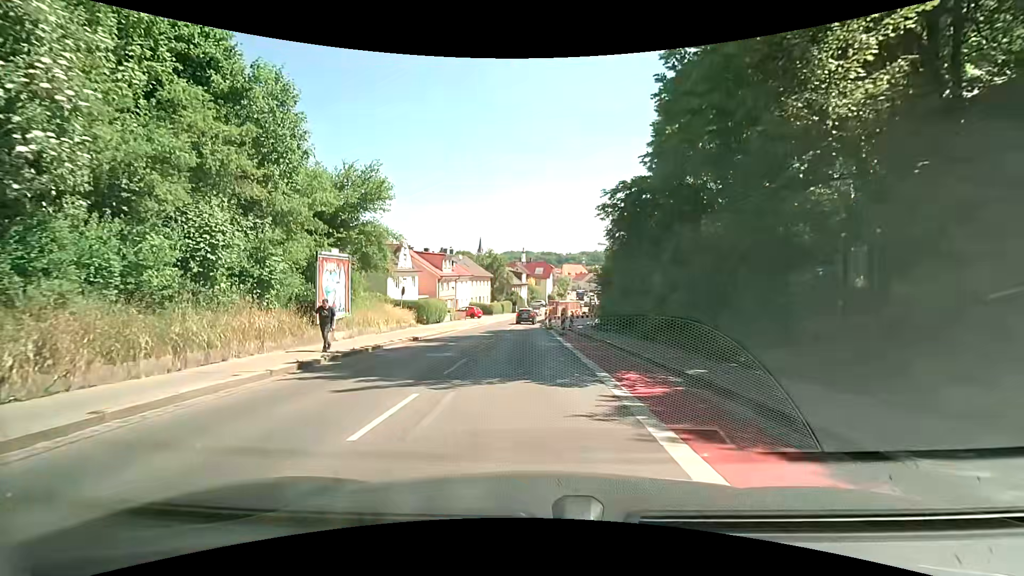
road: secondary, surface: asphalt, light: Day
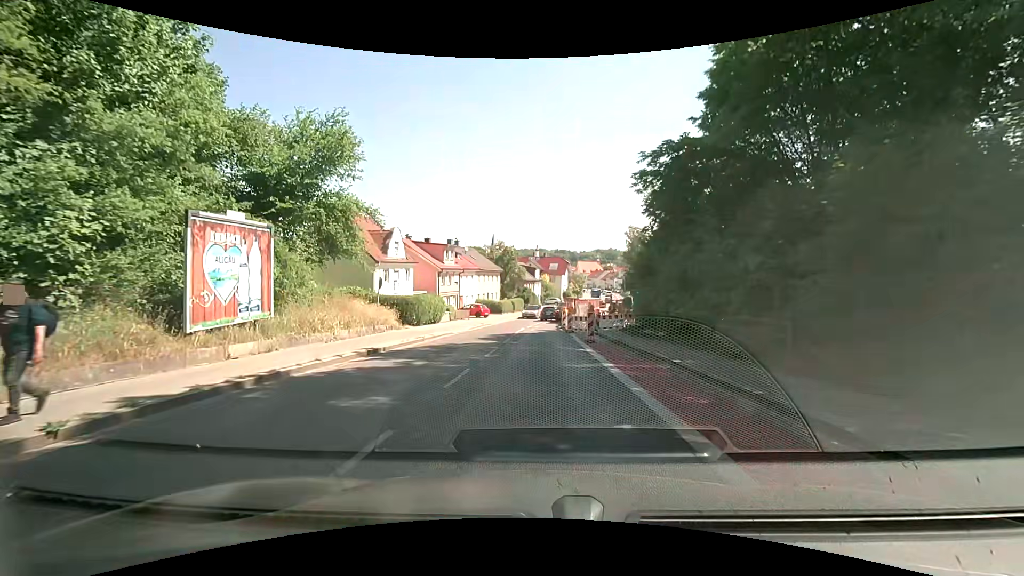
(-0.1, +8.0) m; -2°
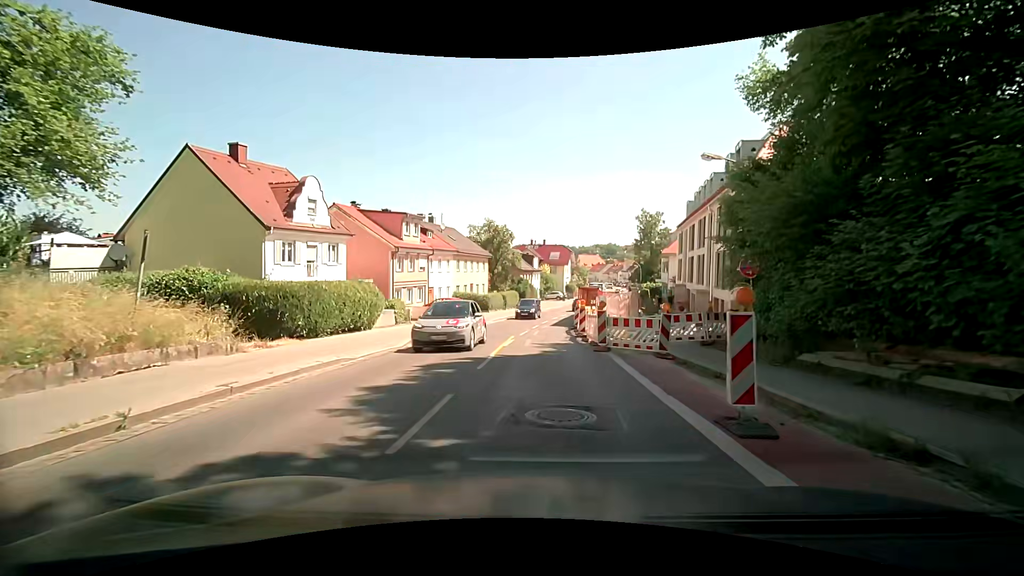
(+0.2, +15.8) m; +1°
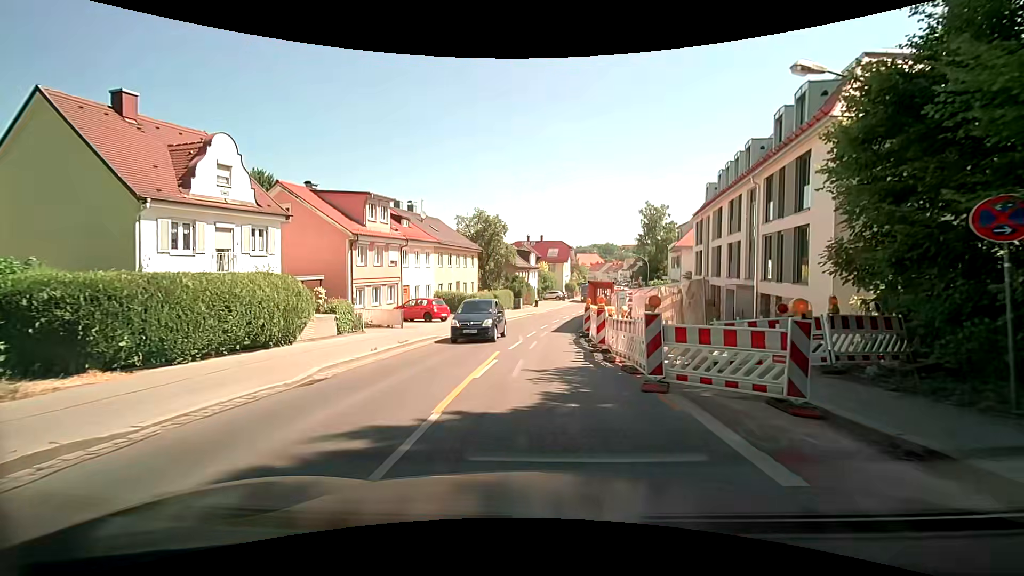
(0.0, +7.3) m; 0°
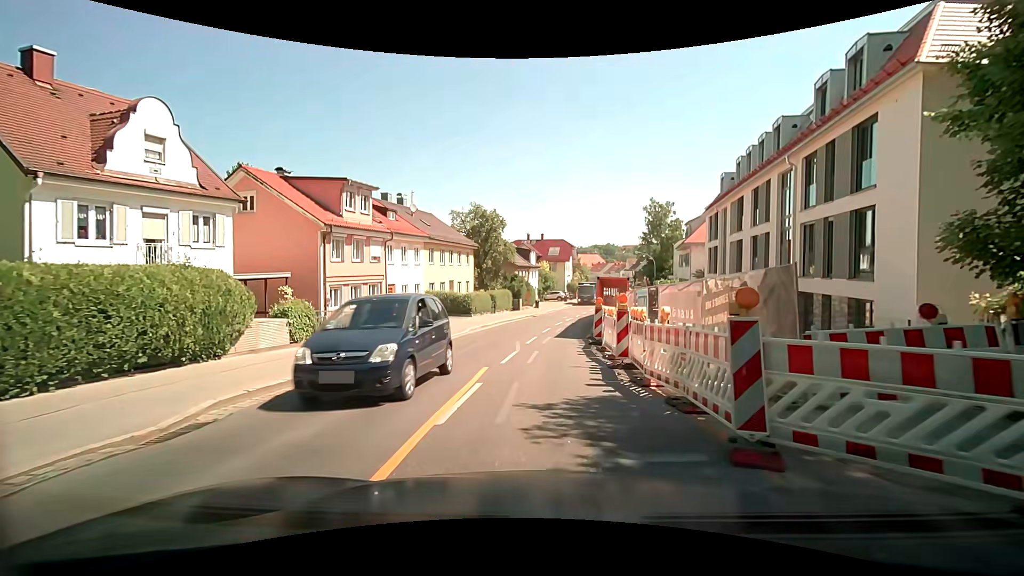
(0.0, +3.7) m; +1°
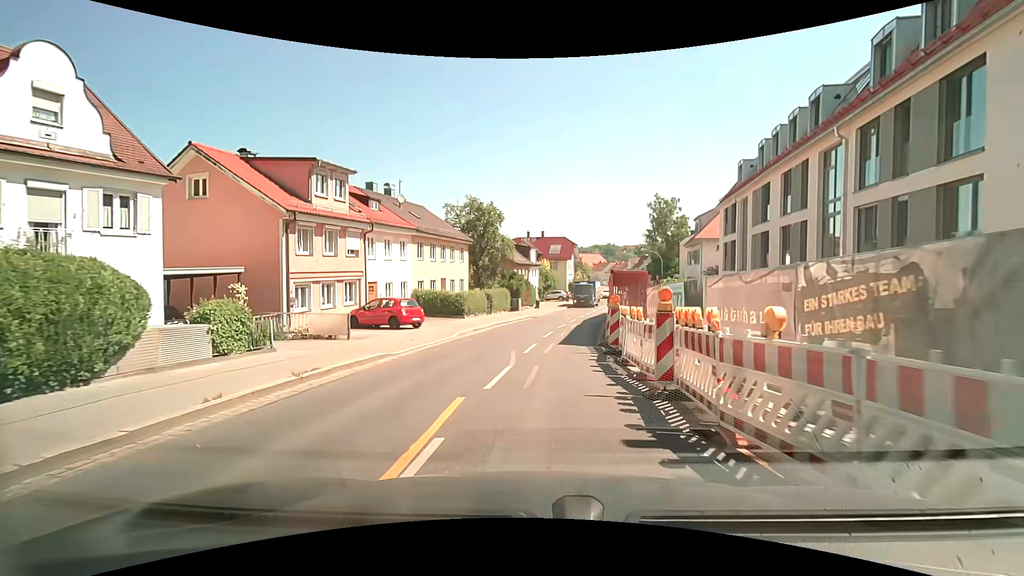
(-0.1, +3.7) m; -2°
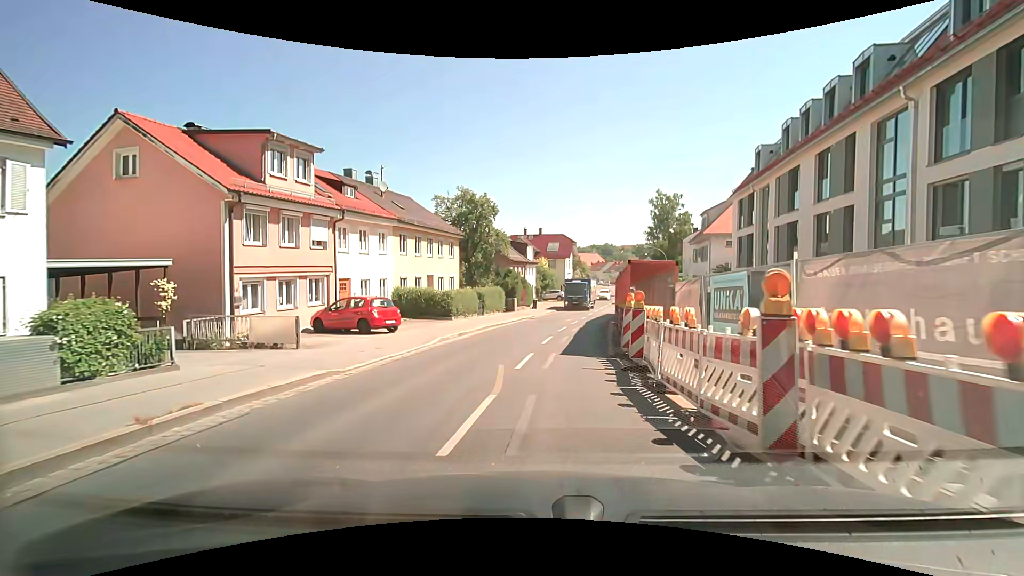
(0.0, +3.6) m; 0°
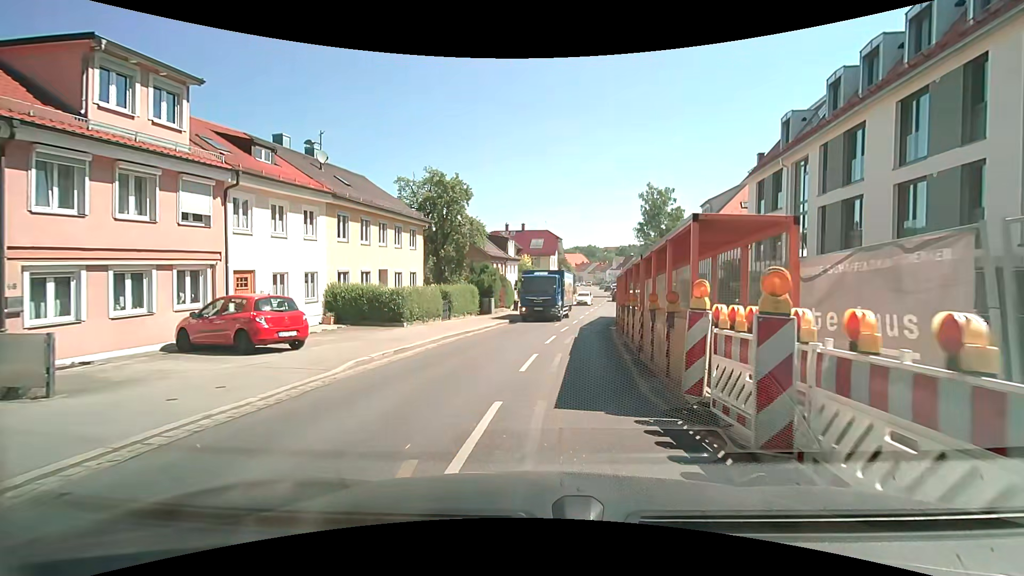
(+0.2, +6.7) m; +3°
(0, +10) (+1, +20) (+3, +30) (+4, +40) (+6, +49) (+8, +59) (+10, +69) (+12, +79) (+13, +89) (+14, +99) m
